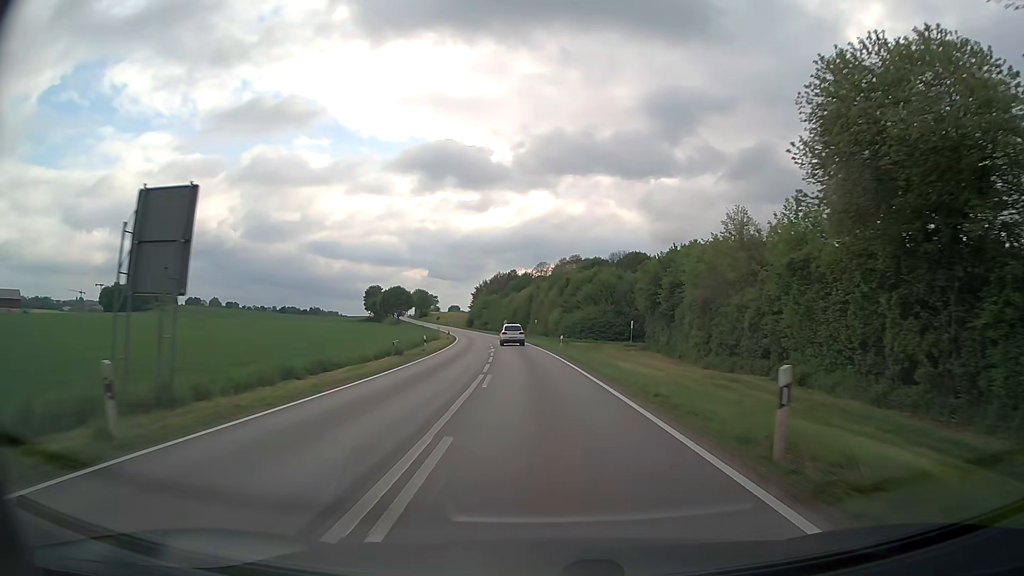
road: secondary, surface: asphalt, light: Day
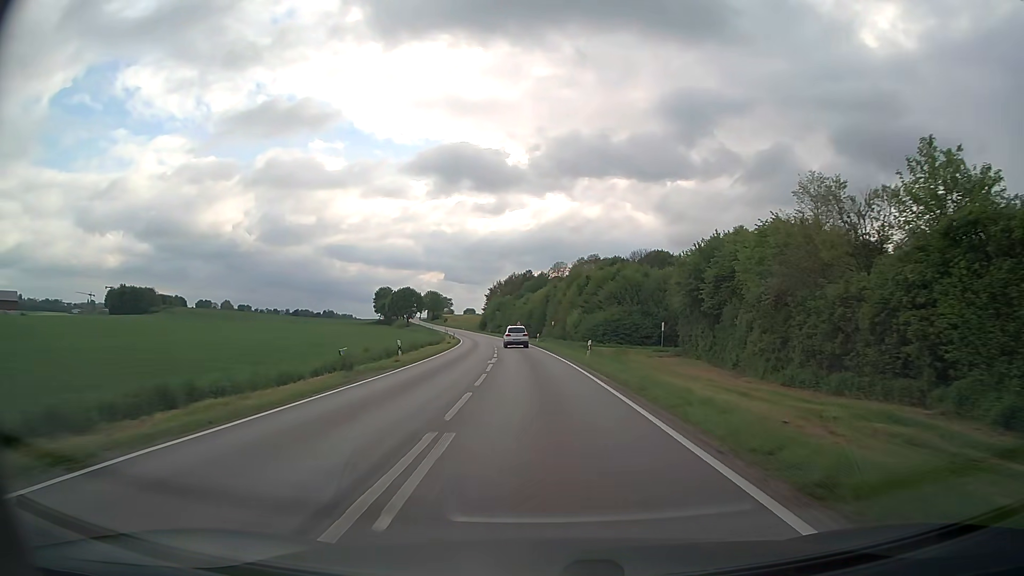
(-0.1, +11.5) m; -1°
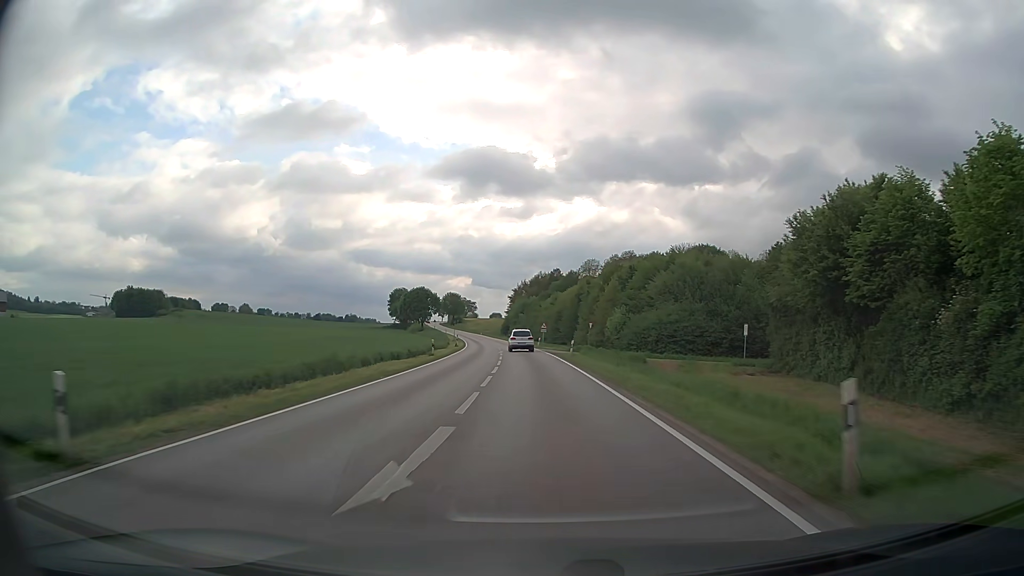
(-0.6, +23.0) m; -3°
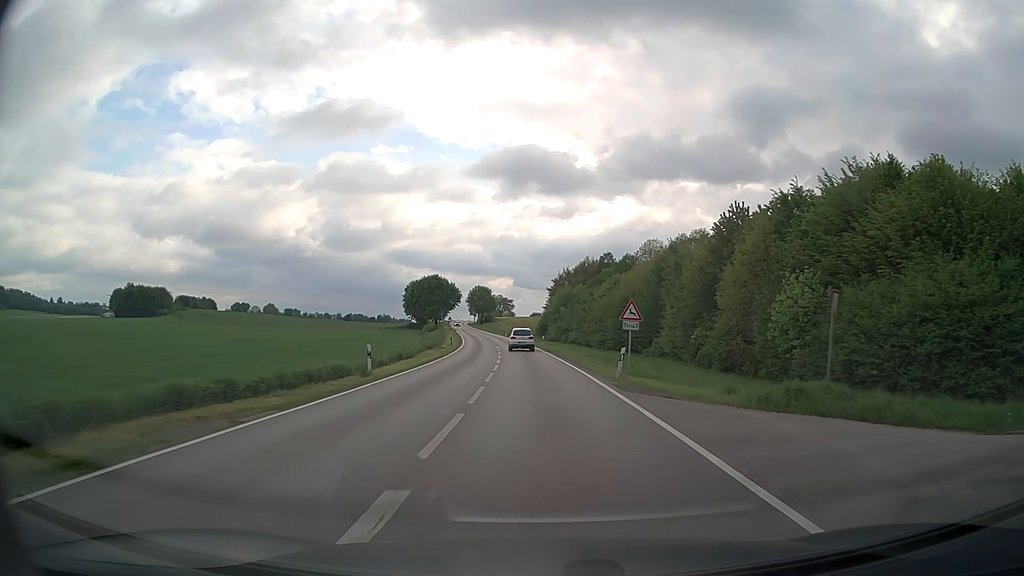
(-1.5, +45.5) m; -3°
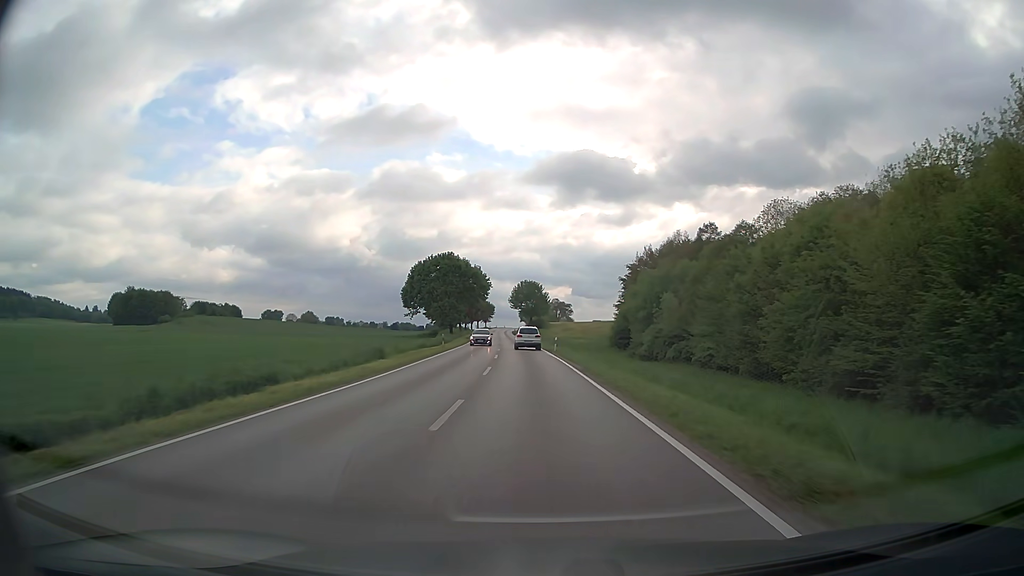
(-2.4, +57.2) m; -5°
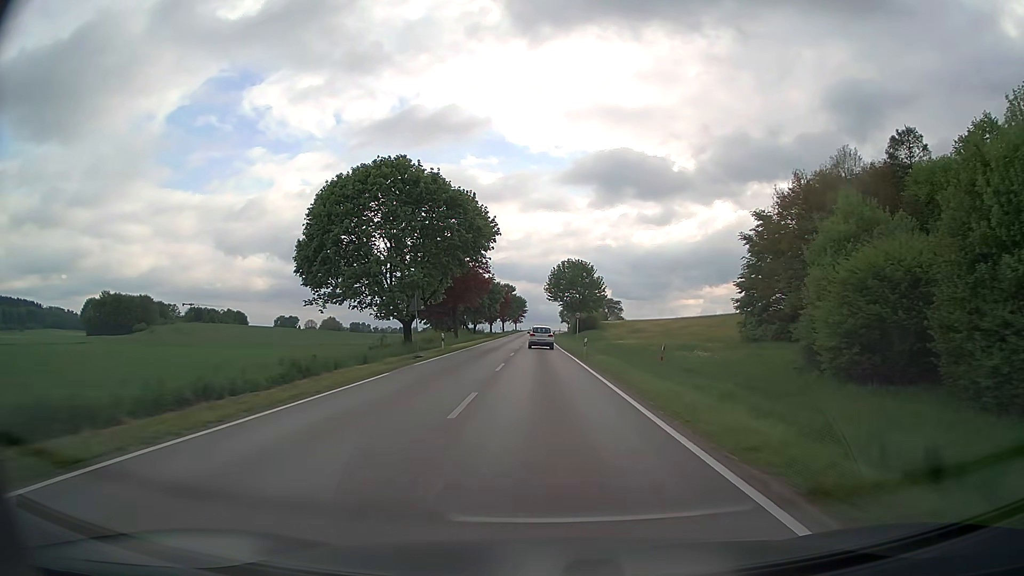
(-2.3, +58.3) m; -3°
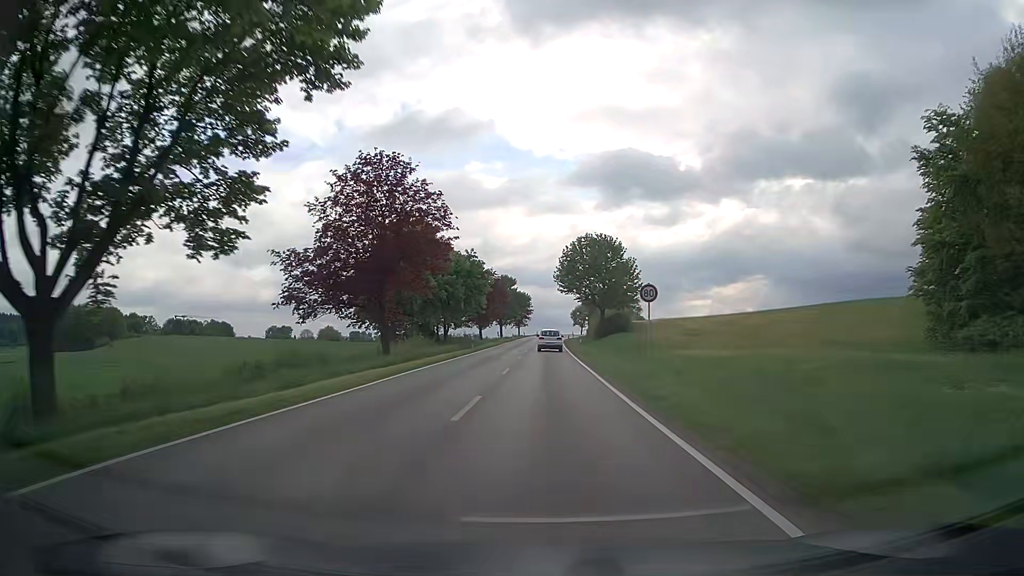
(-0.2, +35.5) m; -1°
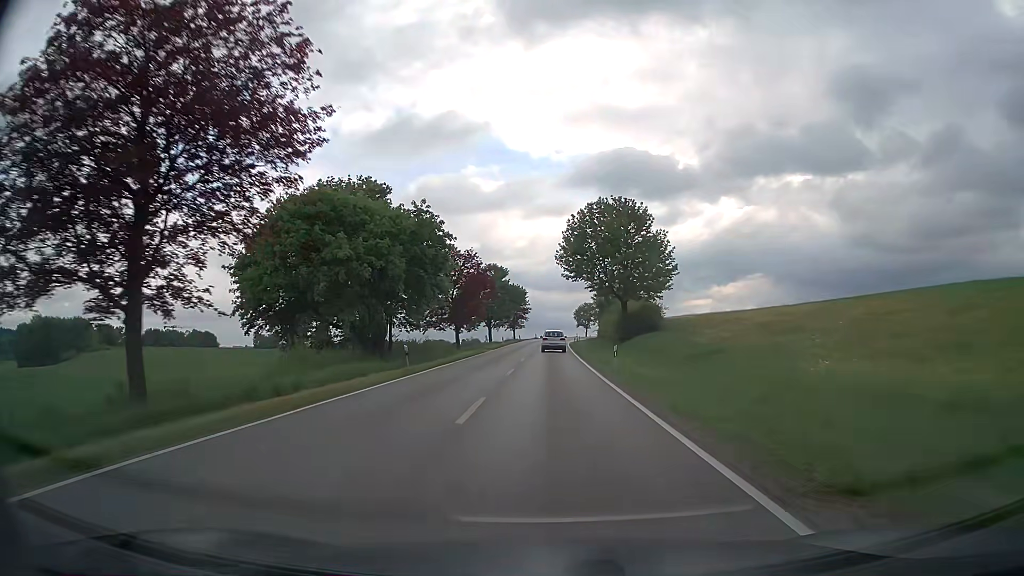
(0.0, +24.0) m; 0°
